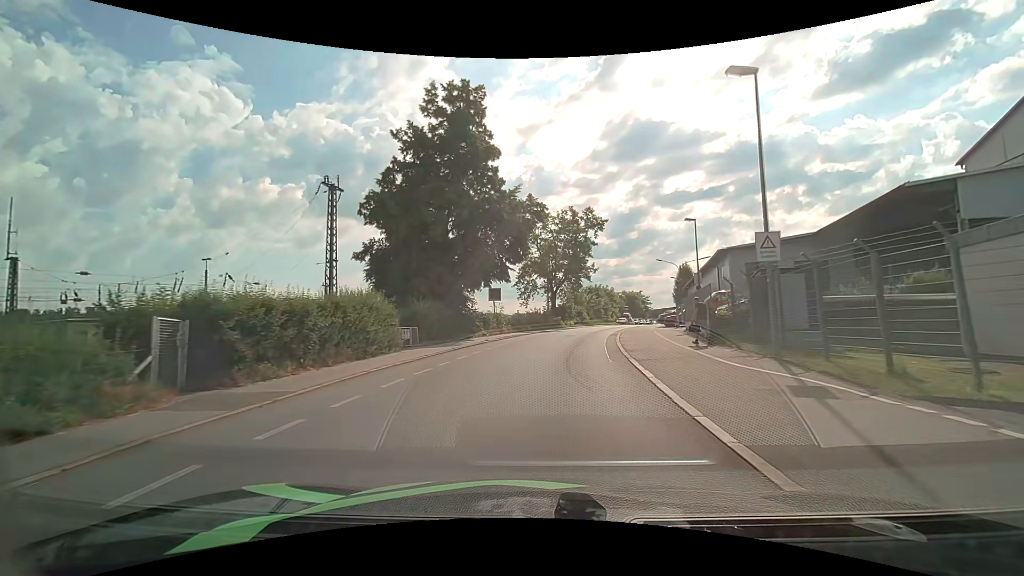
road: residential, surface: asphalt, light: Day
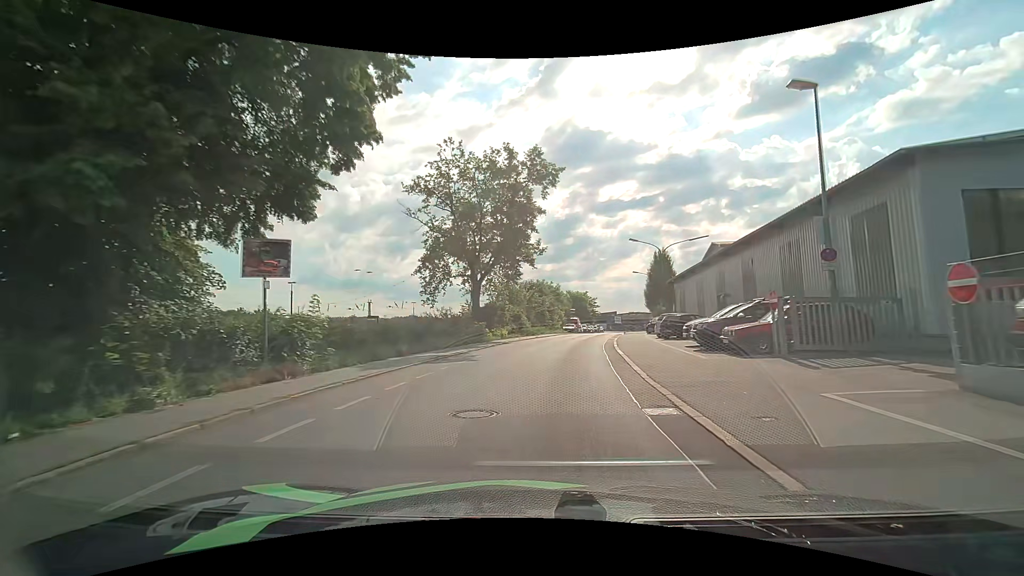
(+1.5, +24.0) m; +7°
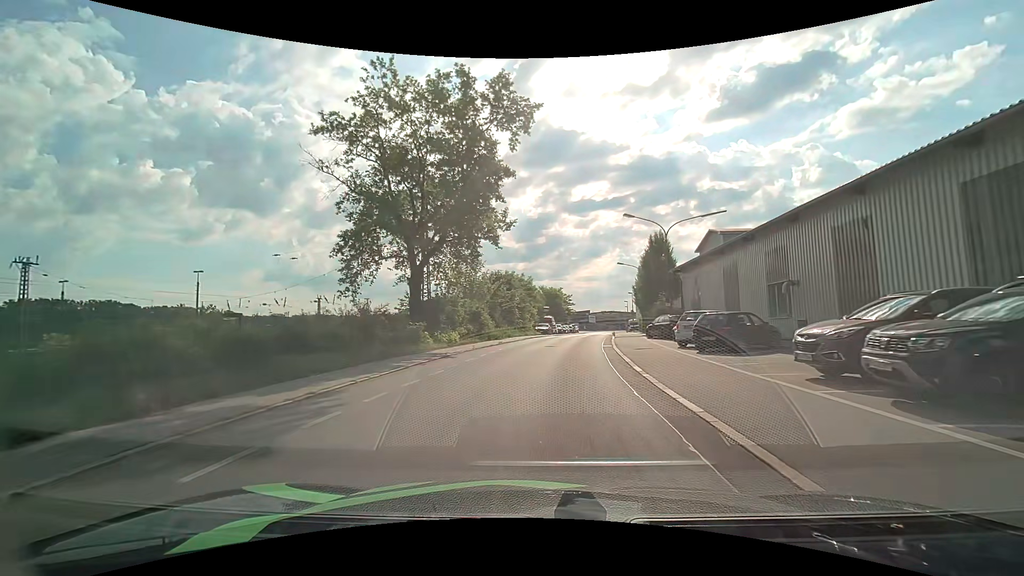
(+0.3, +11.4) m; +4°
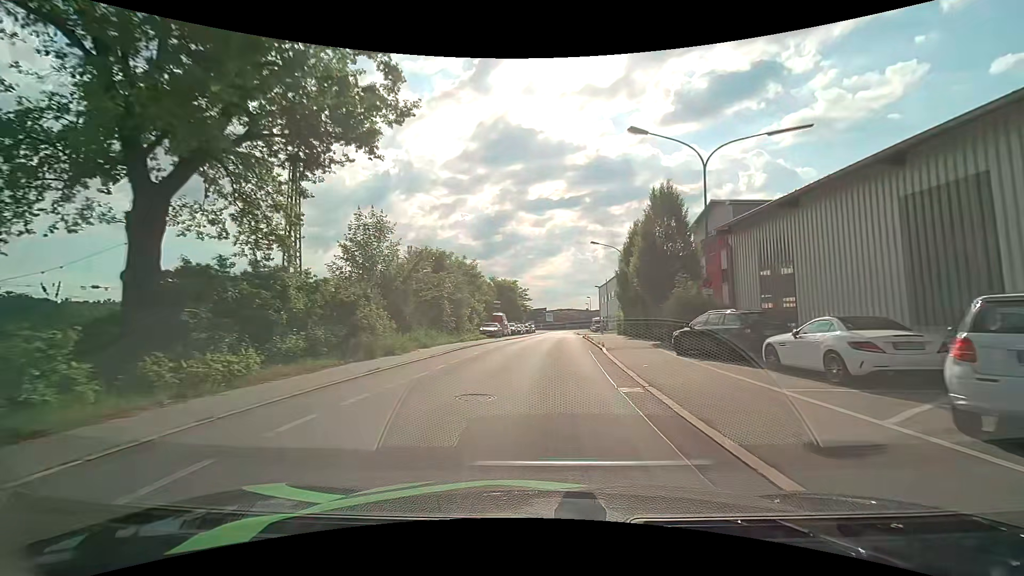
(+0.6, +16.8) m; +4°
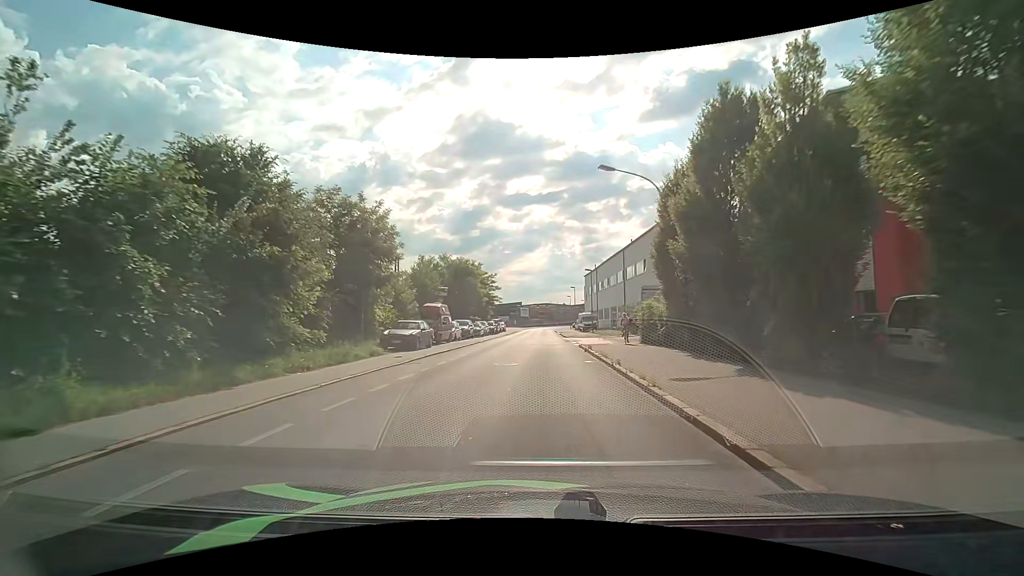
(+0.8, +22.7) m; +3°
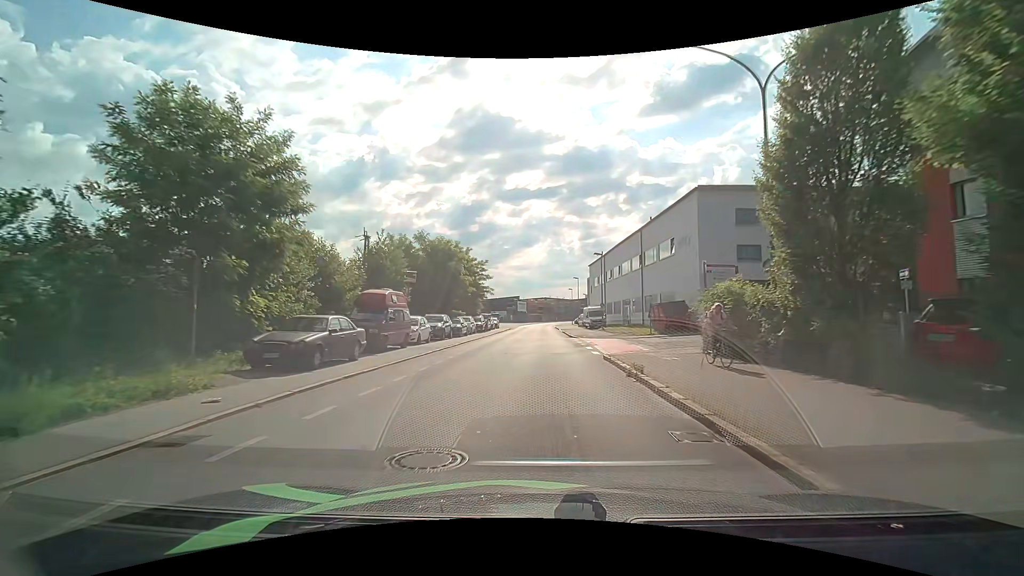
(-0.1, +10.9) m; -1°
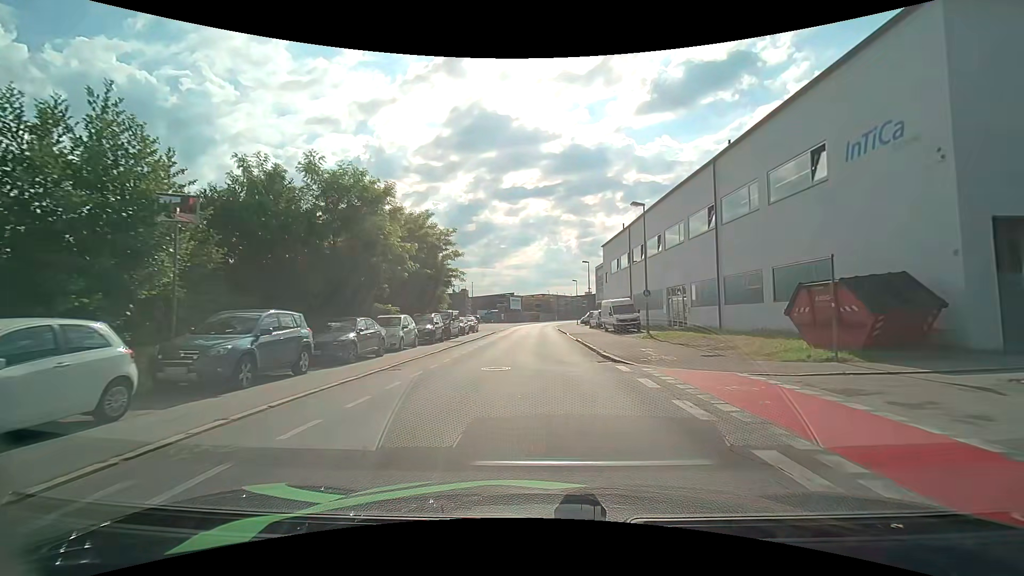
(+0.2, +21.4) m; 0°
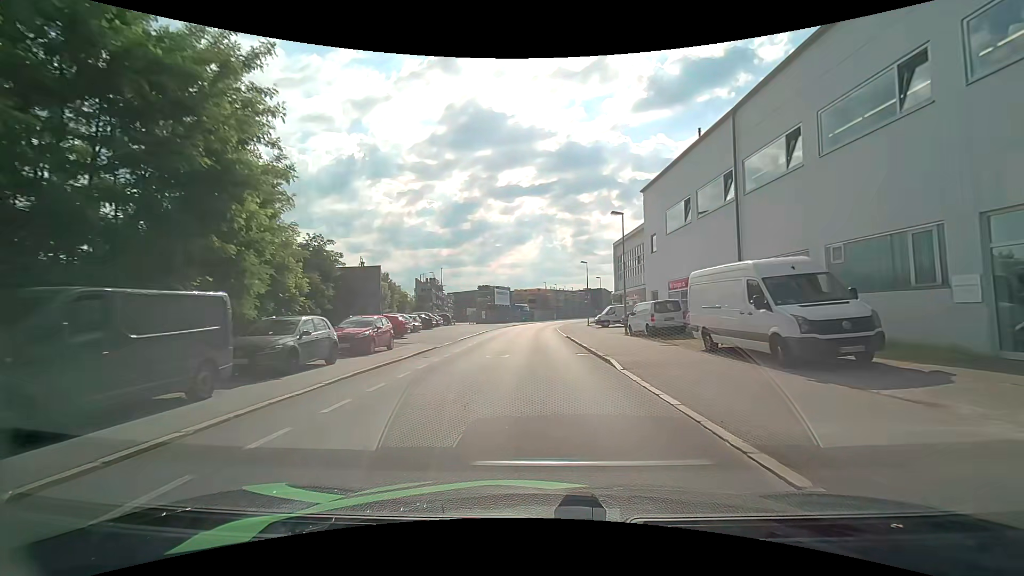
(+0.4, +26.9) m; 0°
(0, +10) (0, +20) (0, +30) (0, +40) (+1, +50) (+1, +60) (+2, +70) (+4, +80) (+6, +89) (+9, +99) m
